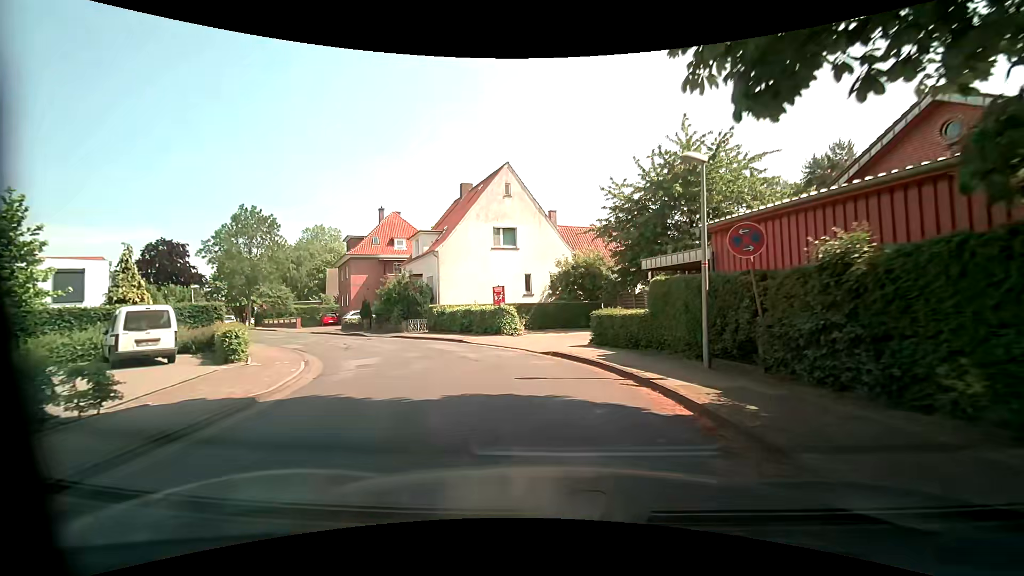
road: residential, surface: asphalt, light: Day
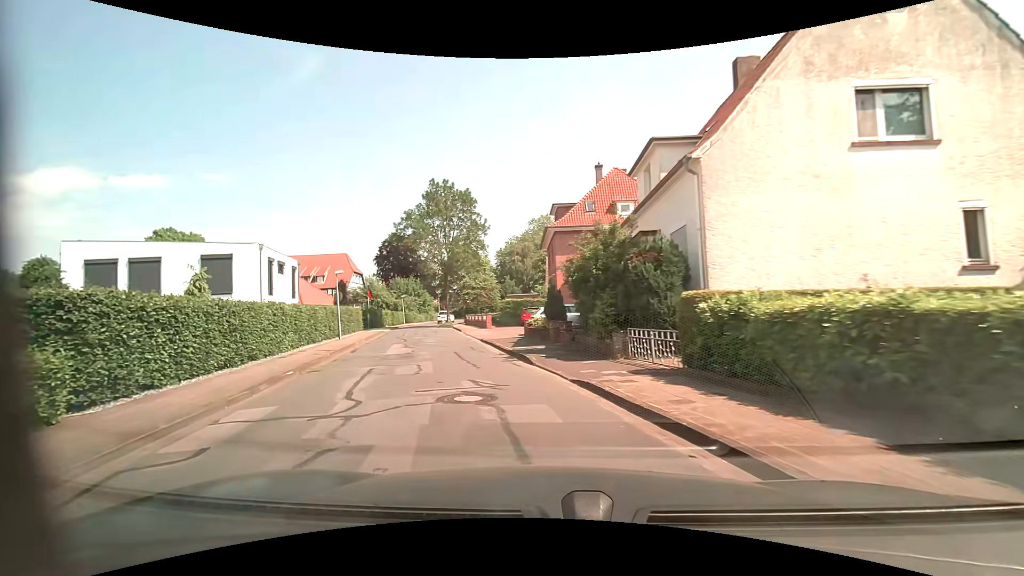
(-3.4, +17.8) m; -26°
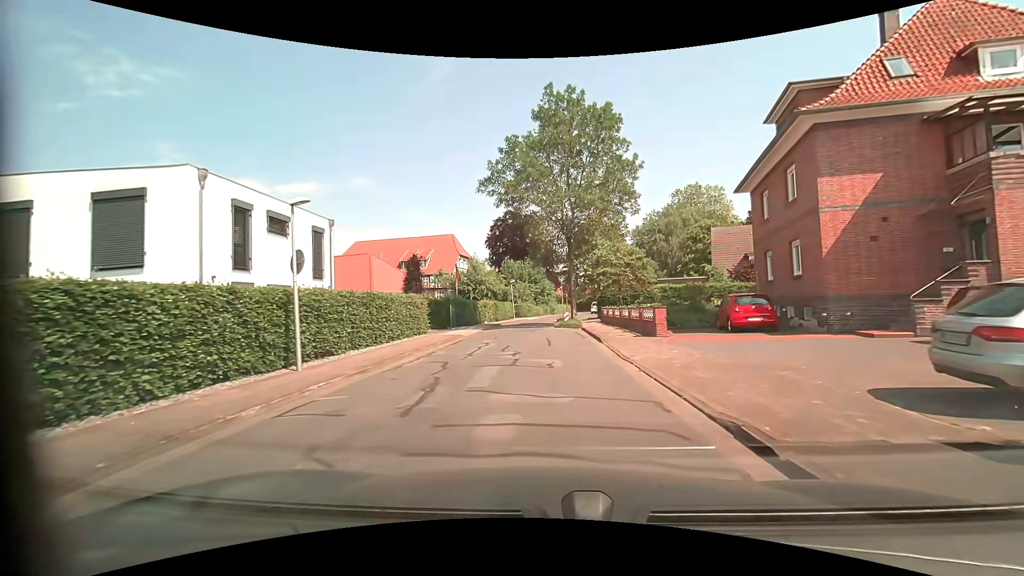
(-3.4, +19.0) m; -15°
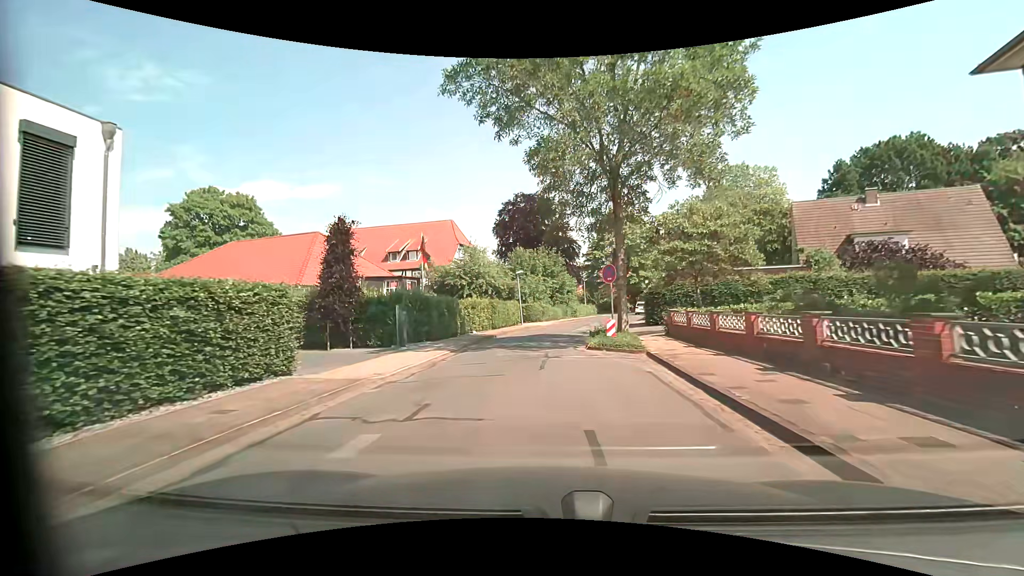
(-0.1, +14.7) m; -2°
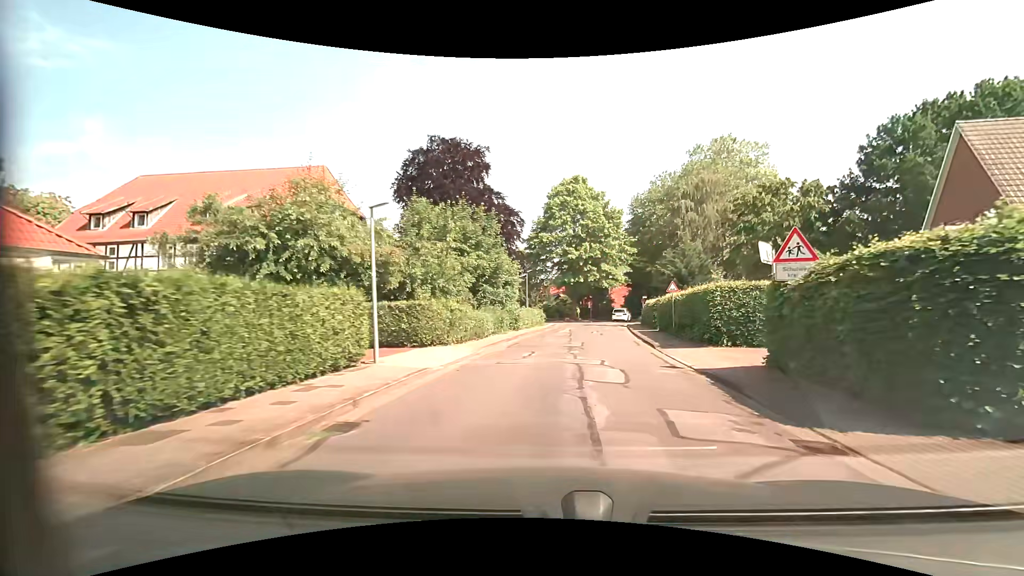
(+0.4, +24.4) m; +9°
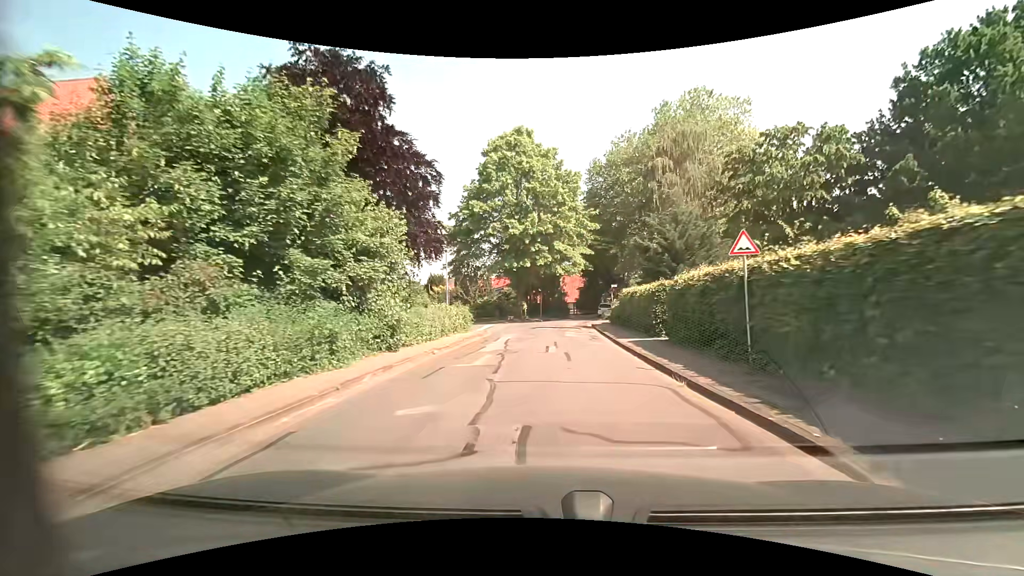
(+1.1, +15.6) m; +7°
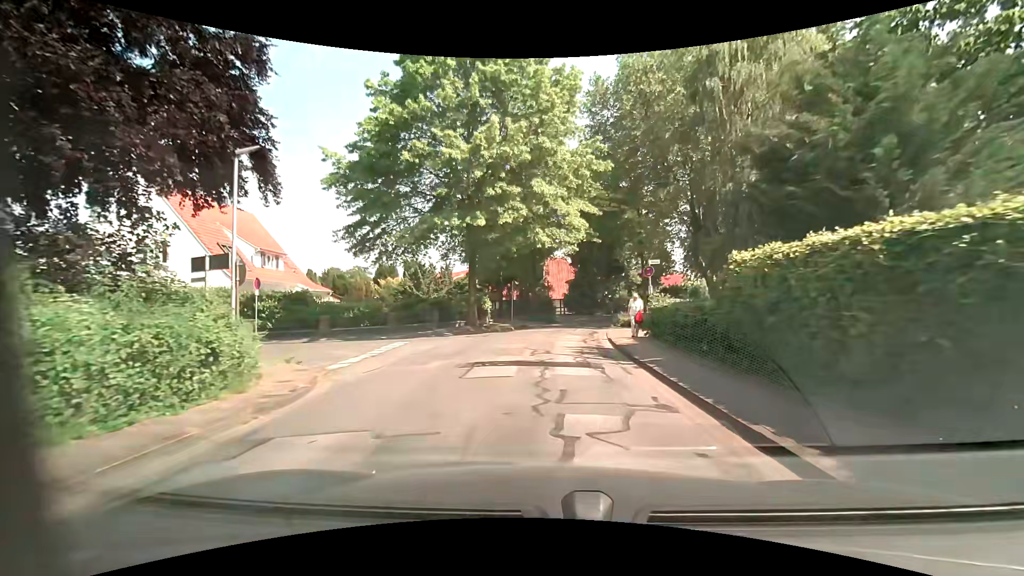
(+0.2, +19.7) m; +1°
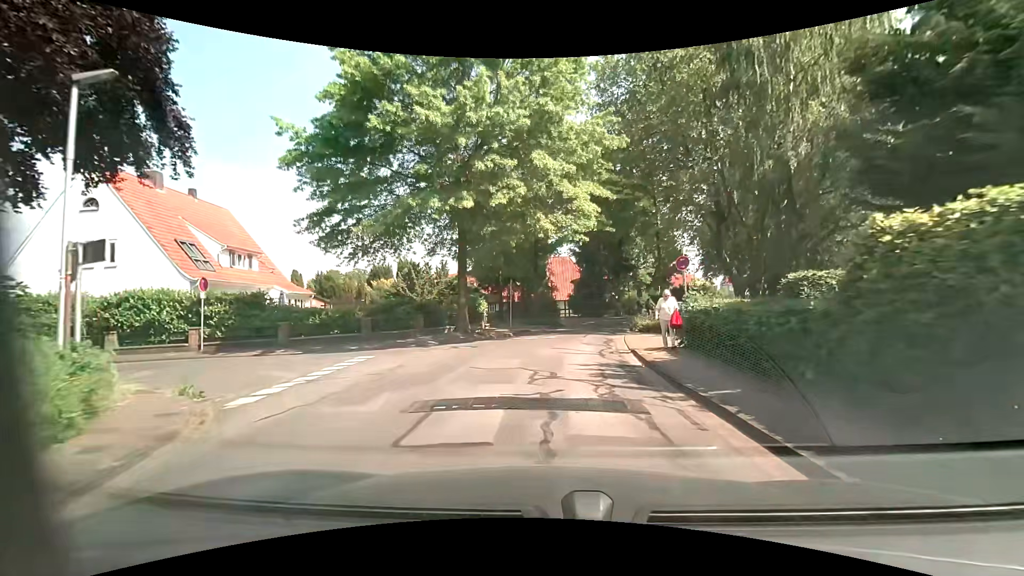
(0.0, +4.1) m; 0°
